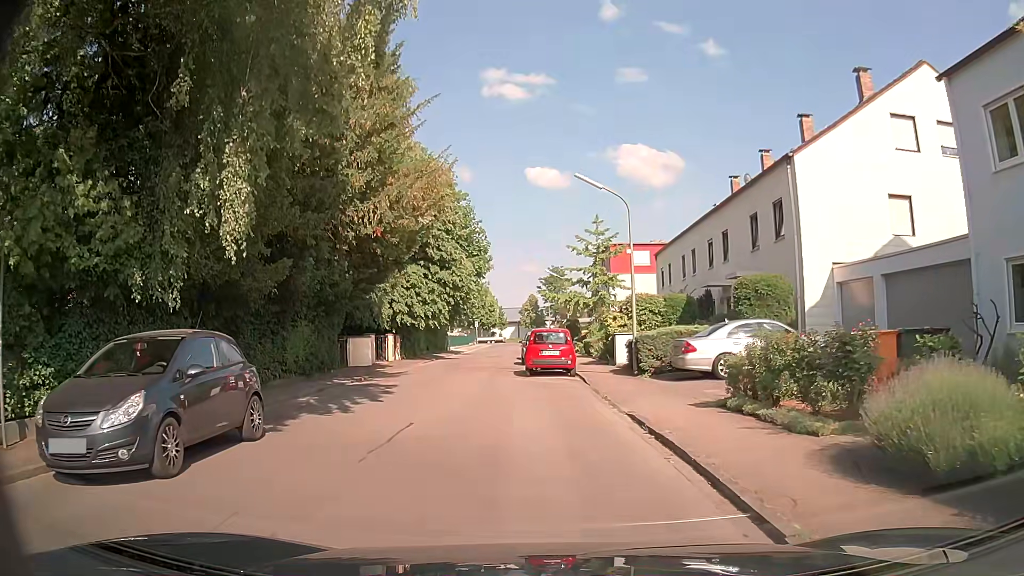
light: Day
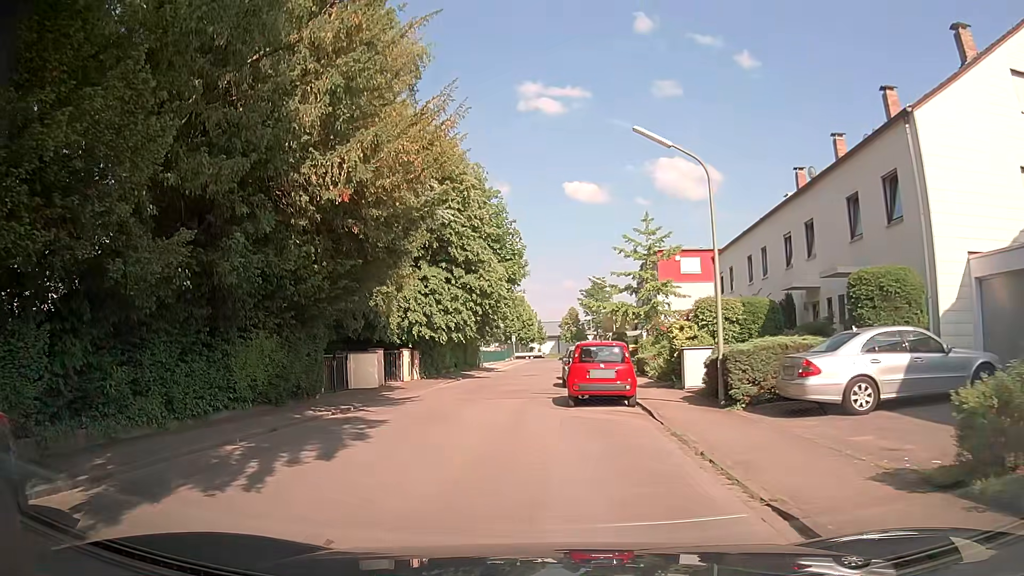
(-0.1, +5.7) m; -4°
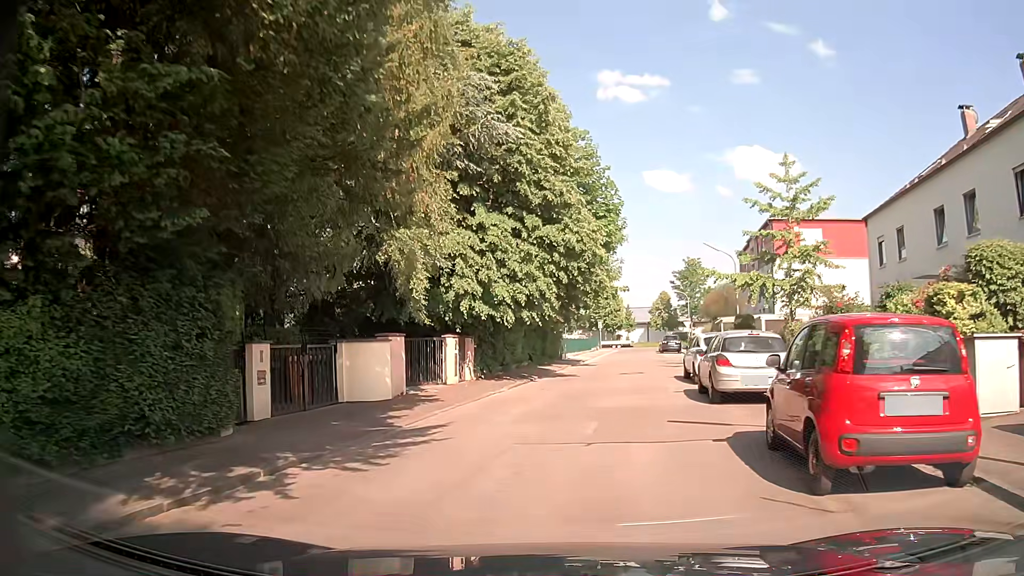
(-0.7, +10.4) m; -6°
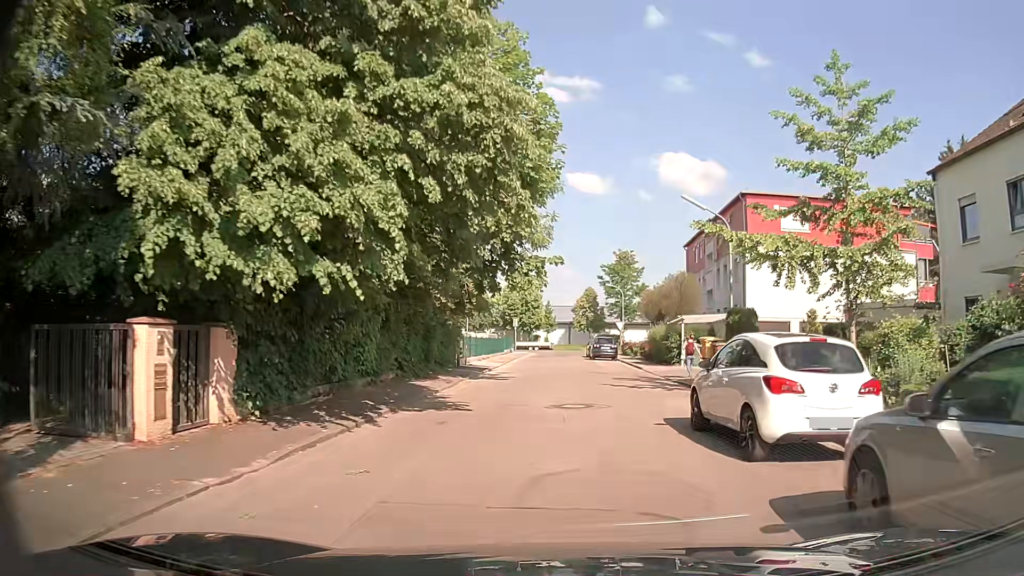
(+0.6, +12.2) m; +8°
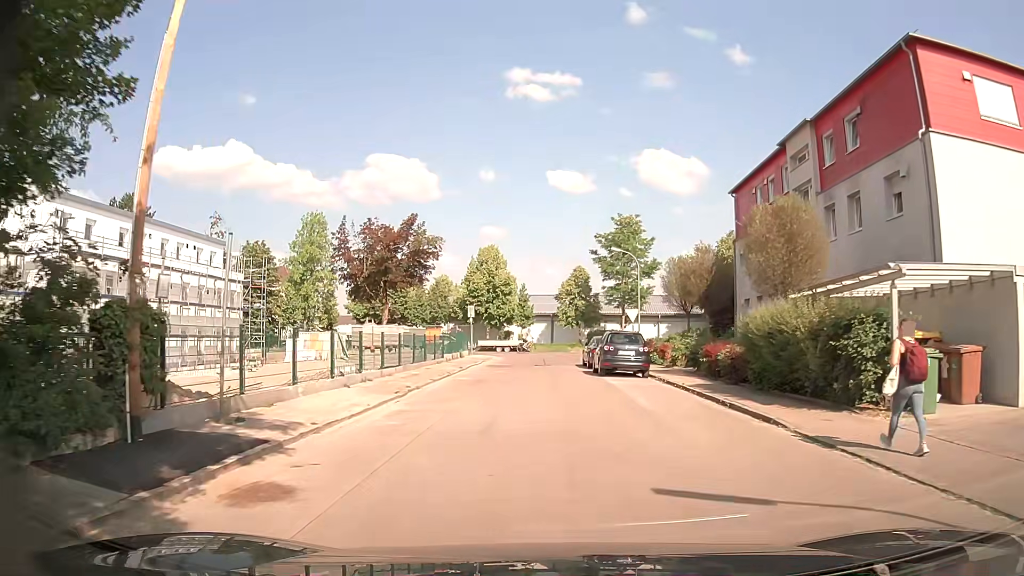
(-0.1, +22.5) m; 0°
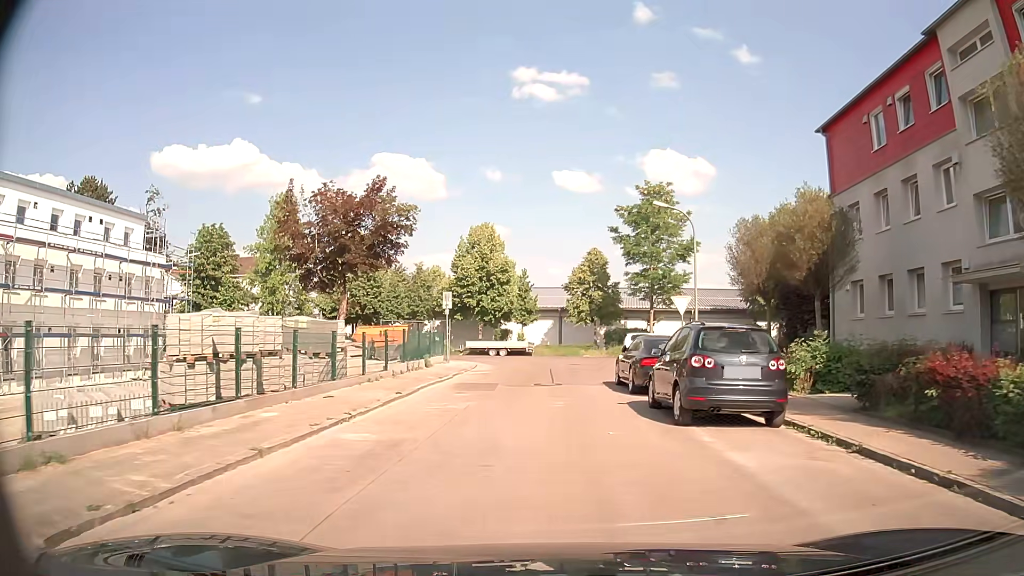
(0.0, +12.9) m; -1°
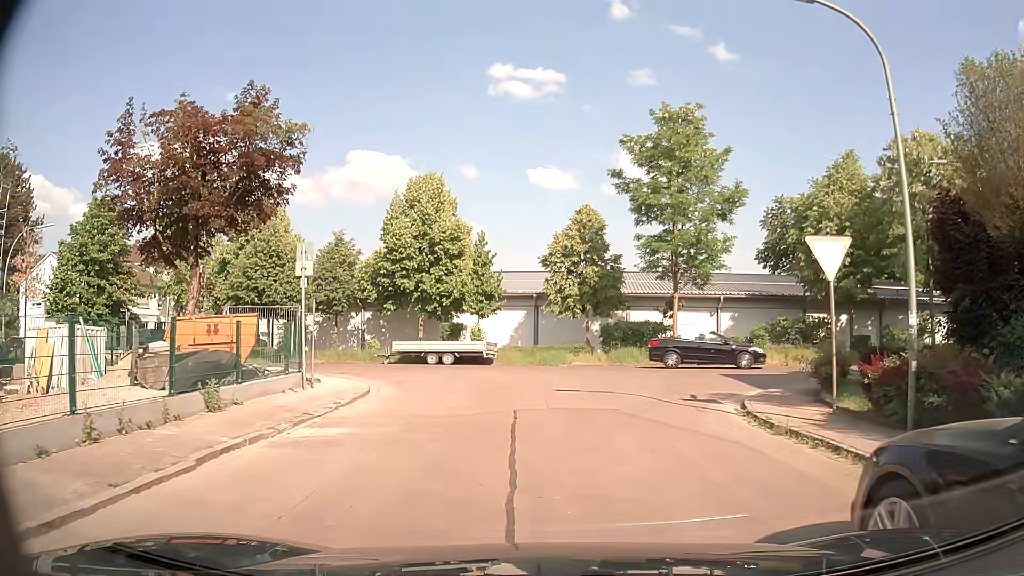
(+0.2, +16.0) m; +3°
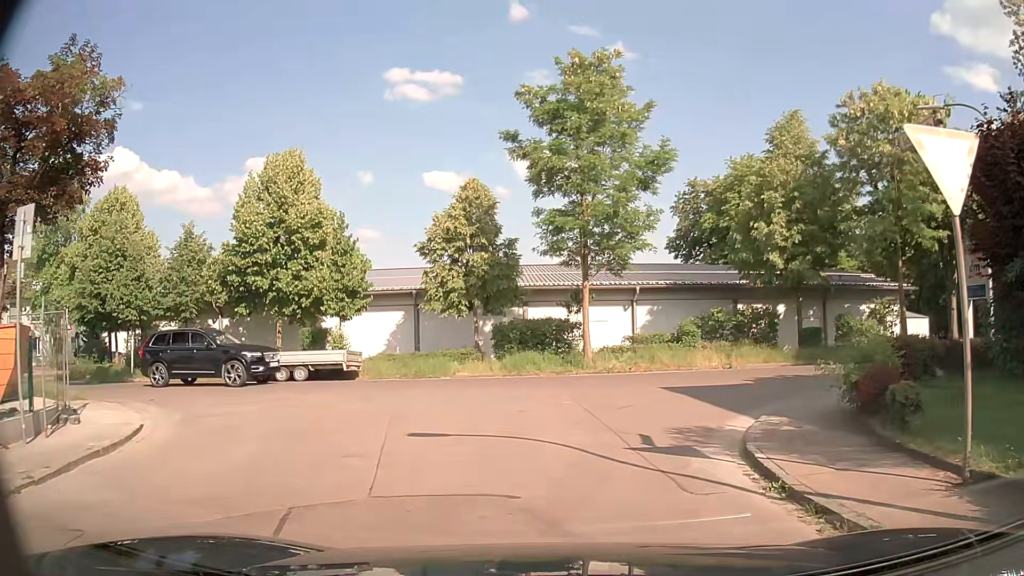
(+0.3, +6.4) m; +9°
